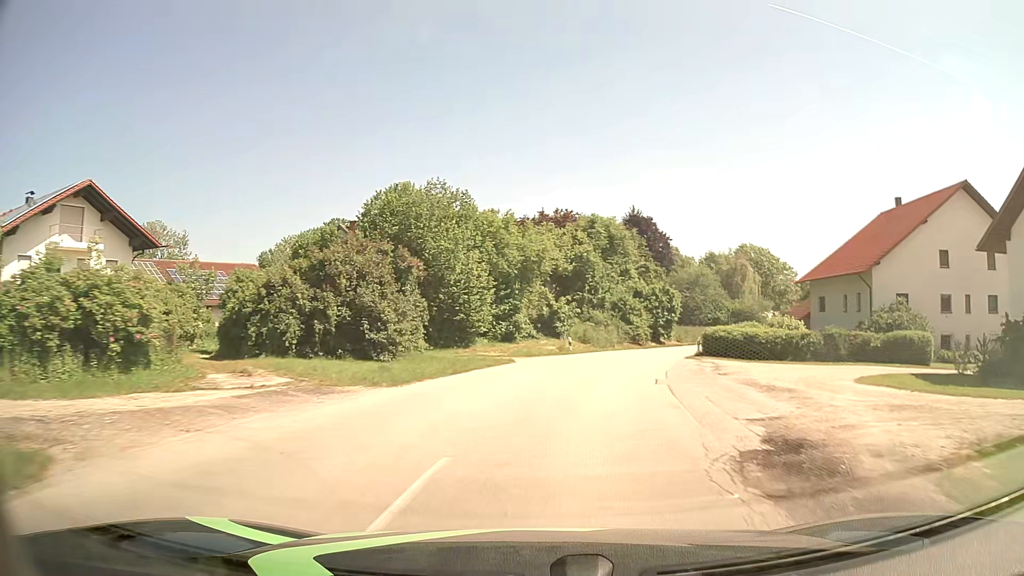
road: secondary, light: Day
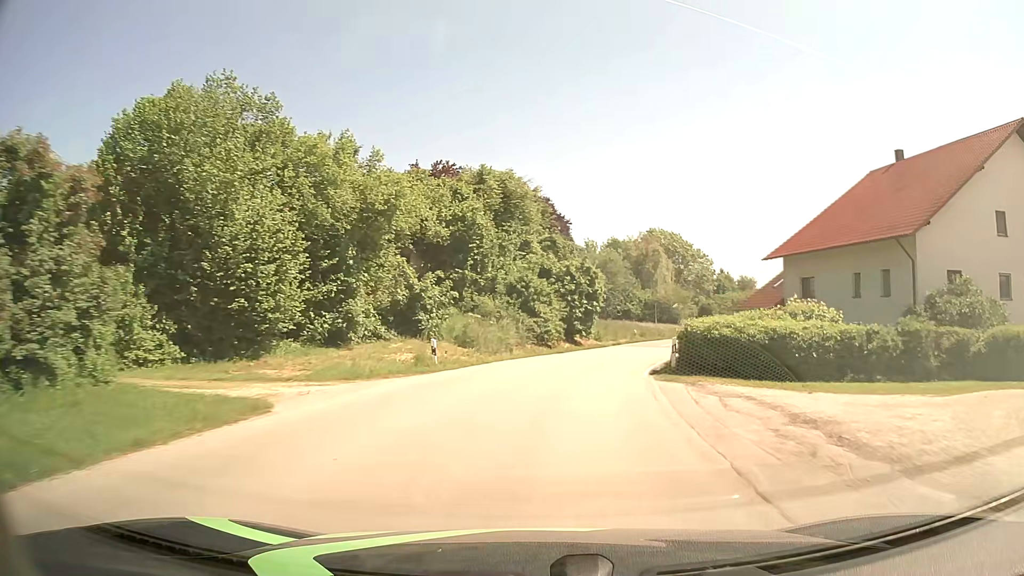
(+1.5, +16.6) m; +10°
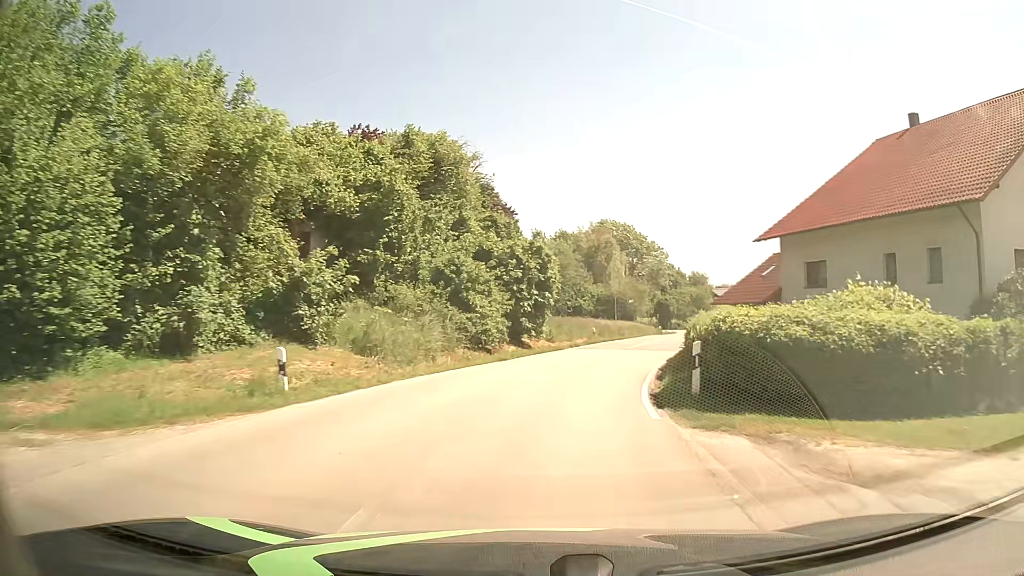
(+0.3, +8.3) m; +4°
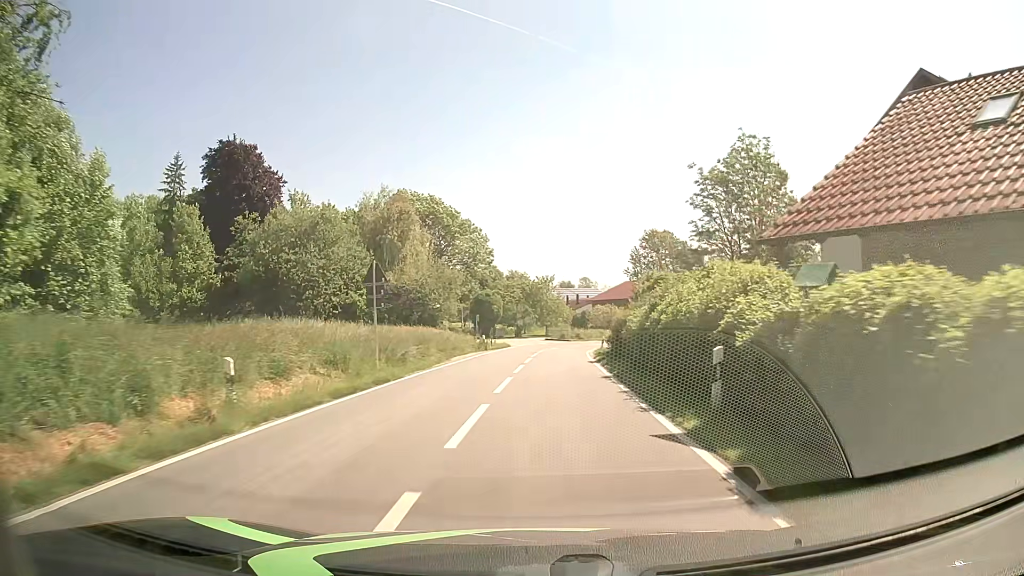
(+5.4, +32.6) m; +16°
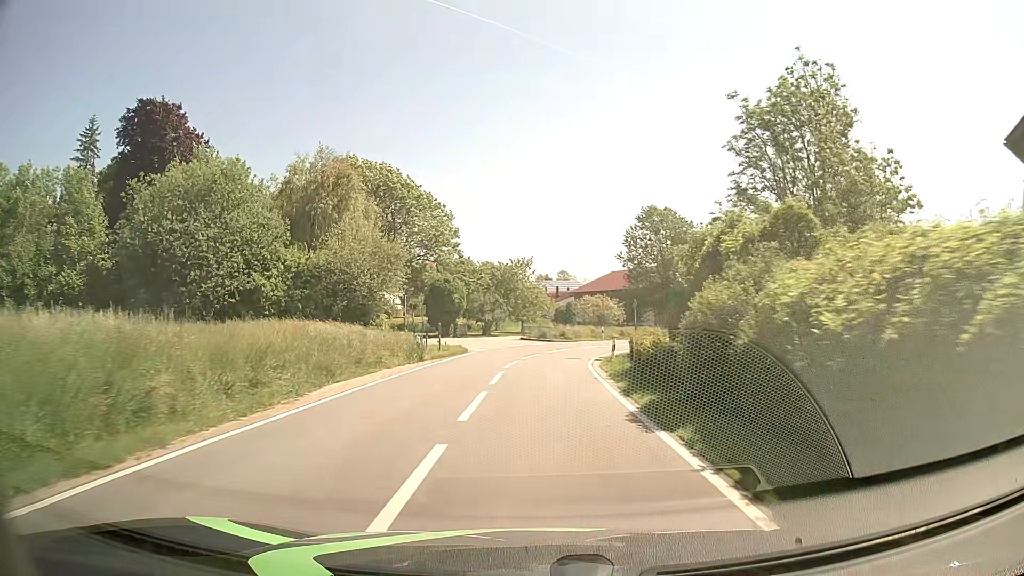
(+0.4, +15.7) m; +2°
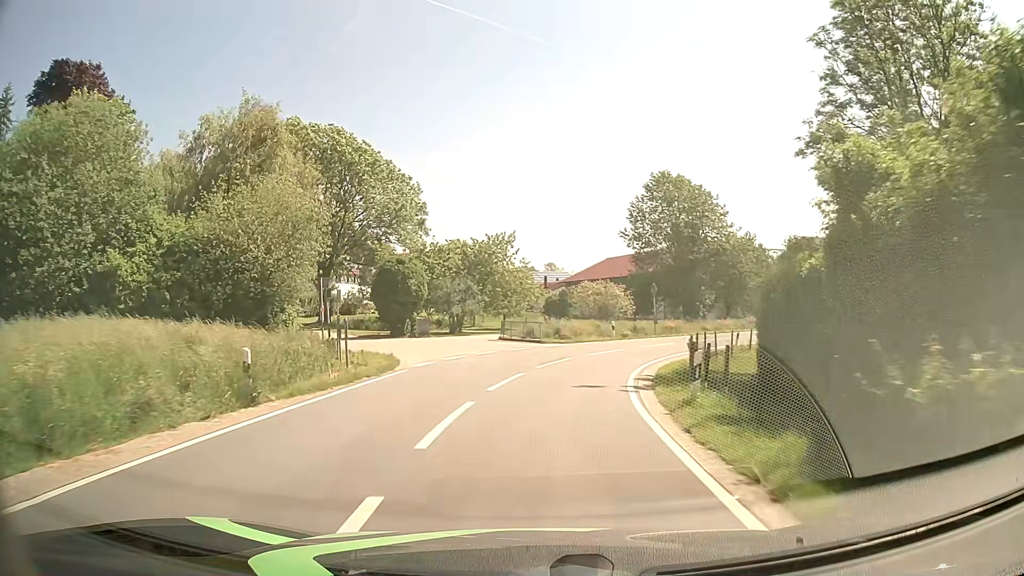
(+0.1, +14.1) m; +1°
